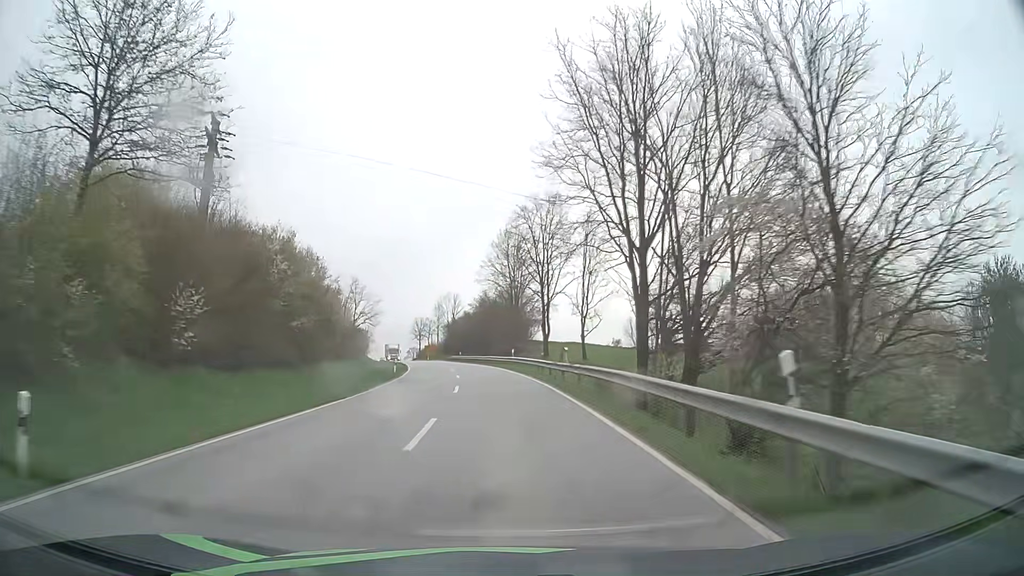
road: secondary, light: Day
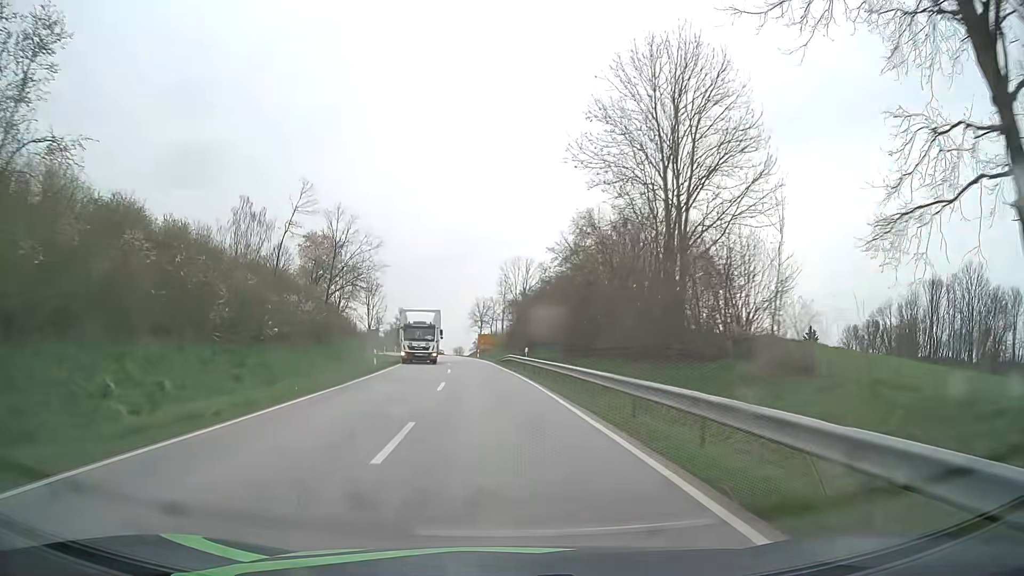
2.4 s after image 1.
(-2.7, +49.6) m; -6°
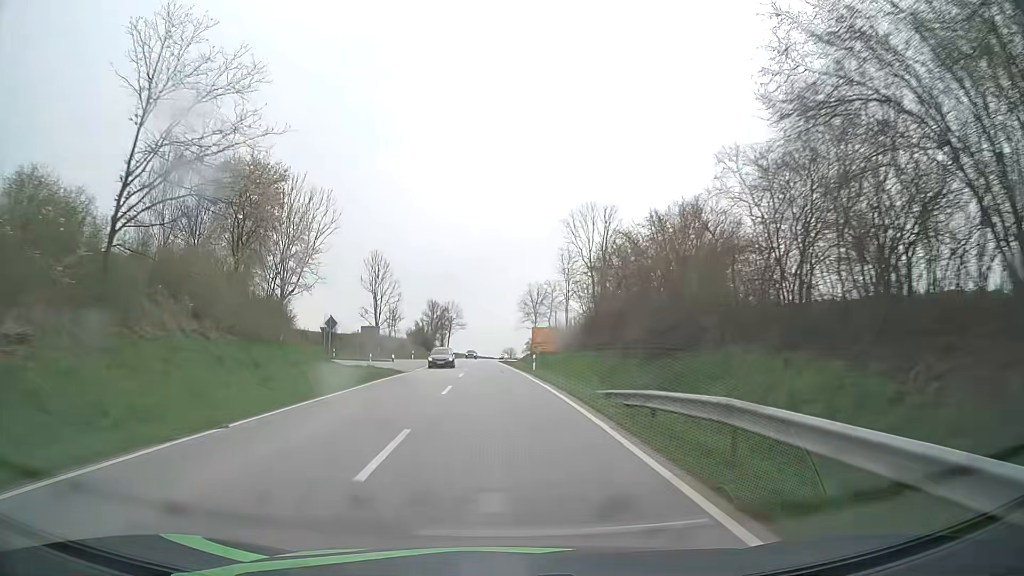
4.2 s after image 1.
(-1.6, +37.2) m; -4°
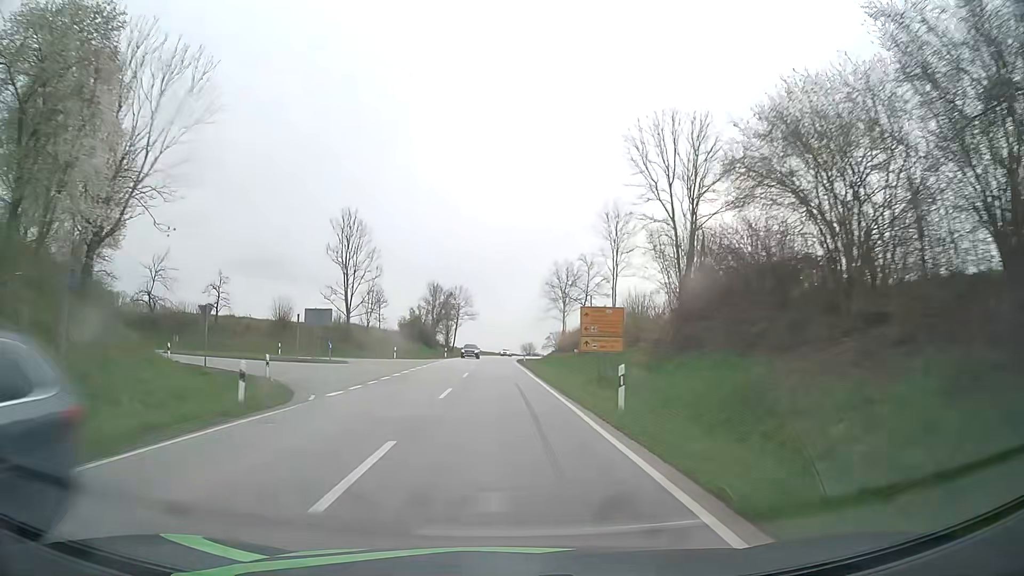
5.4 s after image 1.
(-0.5, +25.3) m; -2°
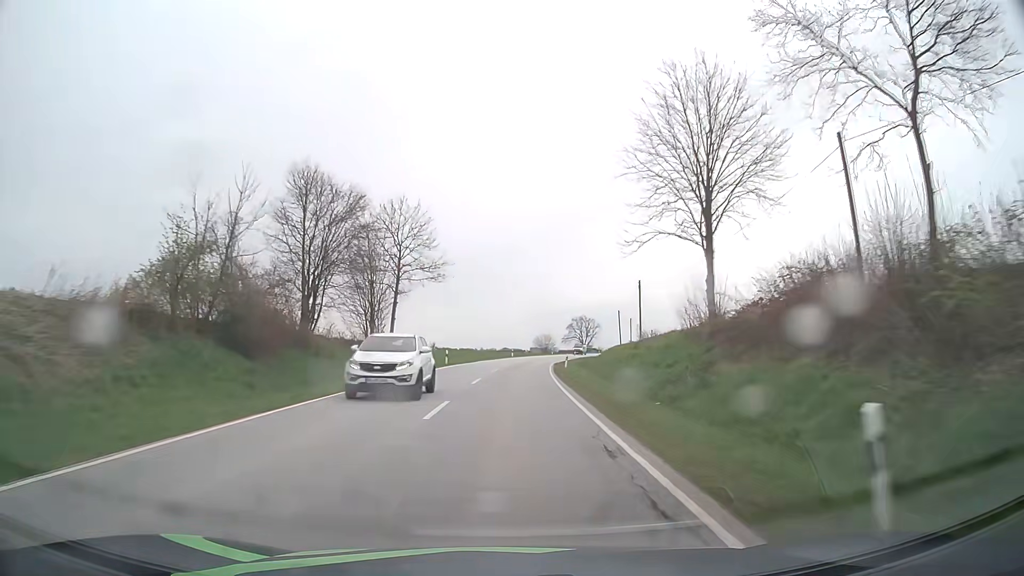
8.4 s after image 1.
(-0.5, +65.5) m; 0°
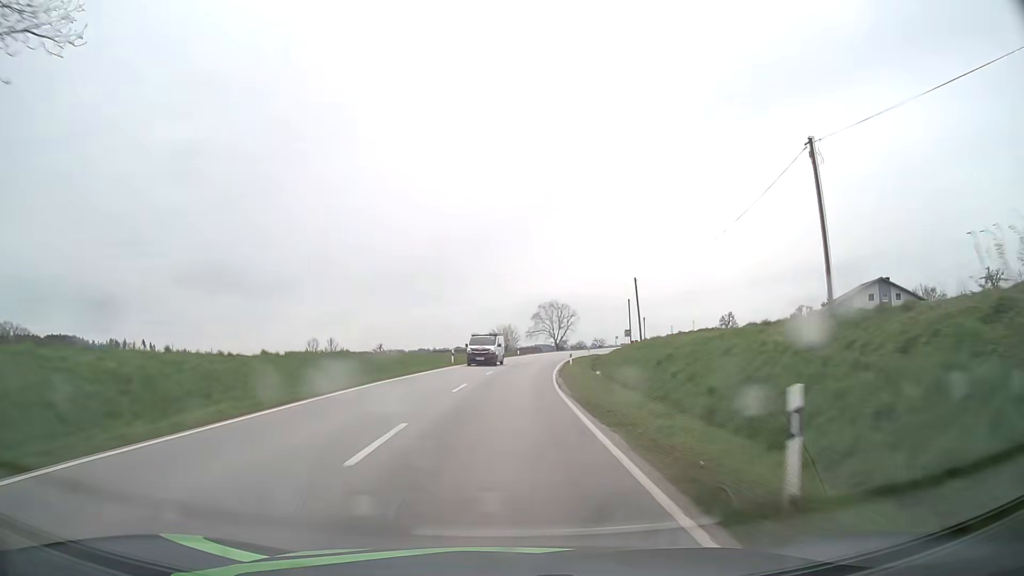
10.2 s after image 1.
(+1.2, +40.6) m; +4°
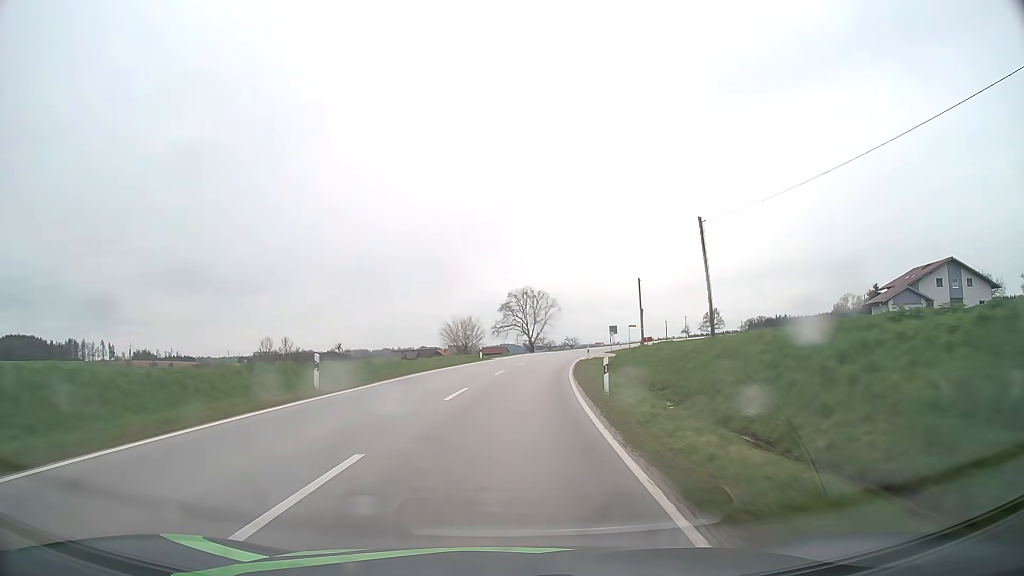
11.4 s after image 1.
(+0.7, +27.4) m; +3°
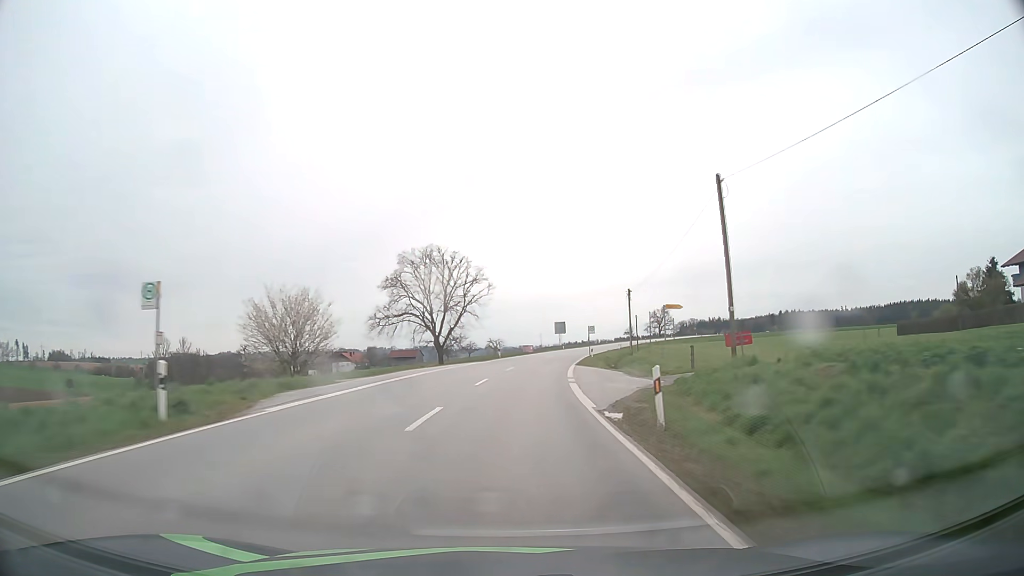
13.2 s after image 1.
(+2.4, +41.4) m; +7°
(0, +10) (+1, +20) (+1, +30) (+2, +40) (+3, +50) (+5, +60) (+7, +70) (+9, +79) (+11, +89) (+14, +99) m
